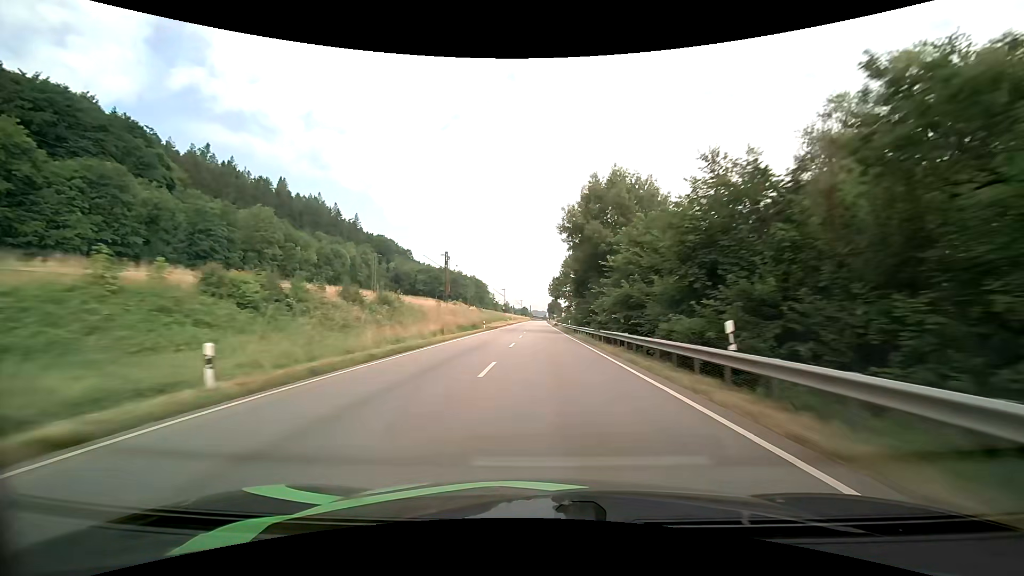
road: primary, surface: asphalt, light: Day
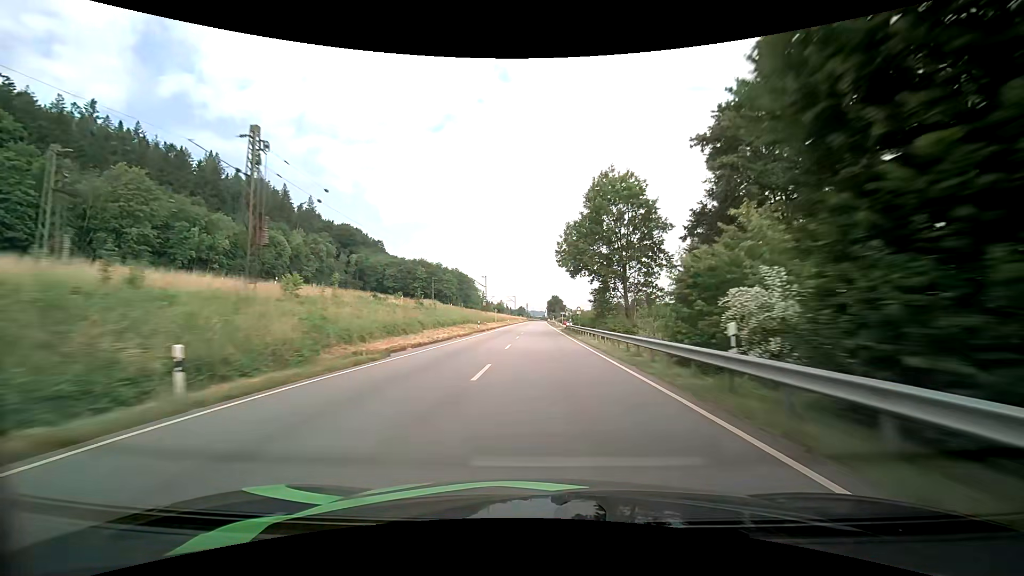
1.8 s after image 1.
(-0.1, +49.5) m; 0°
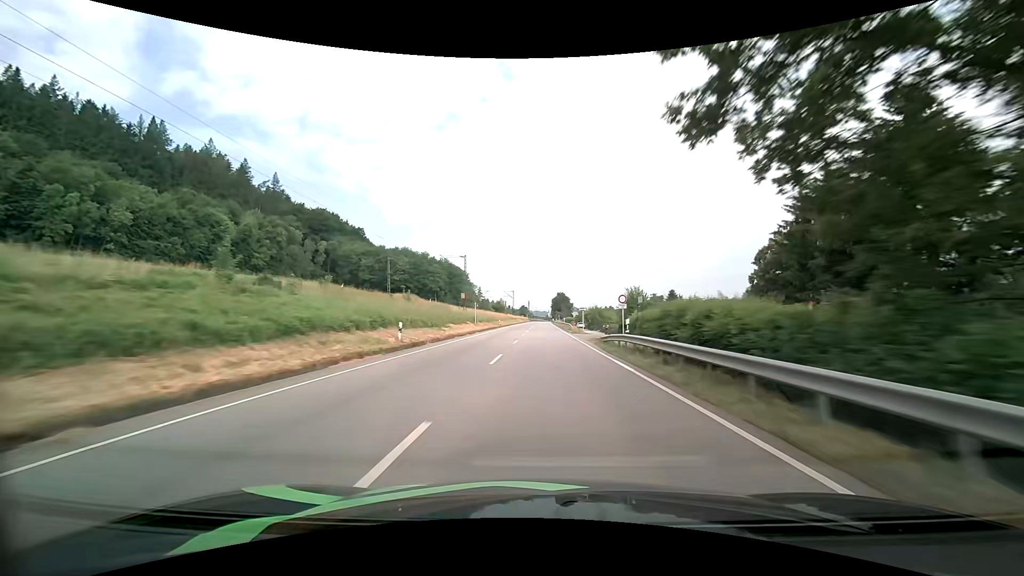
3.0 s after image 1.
(-0.1, +33.0) m; 0°
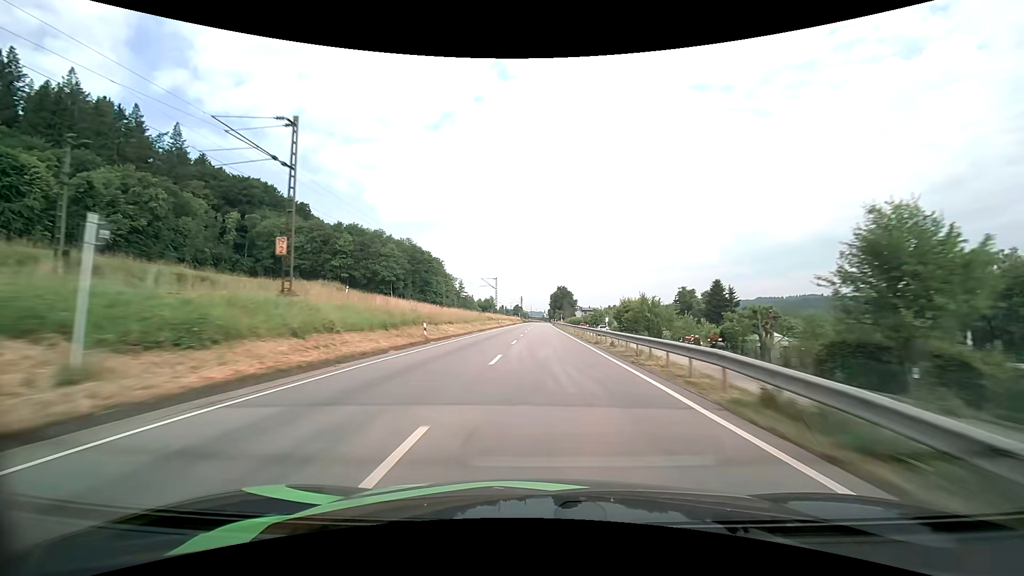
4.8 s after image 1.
(0.0, +49.2) m; 0°
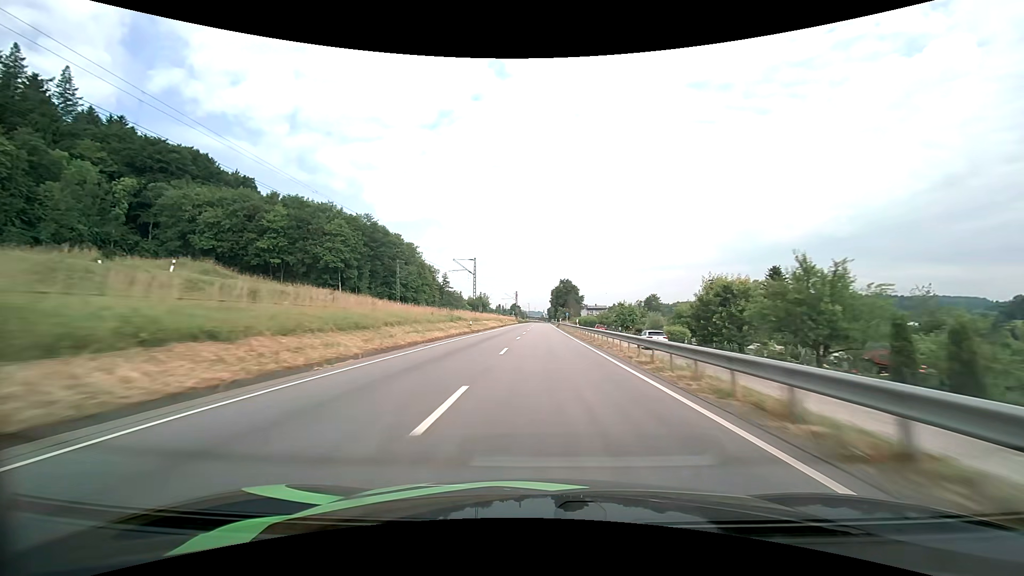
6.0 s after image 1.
(0.0, +32.7) m; 0°
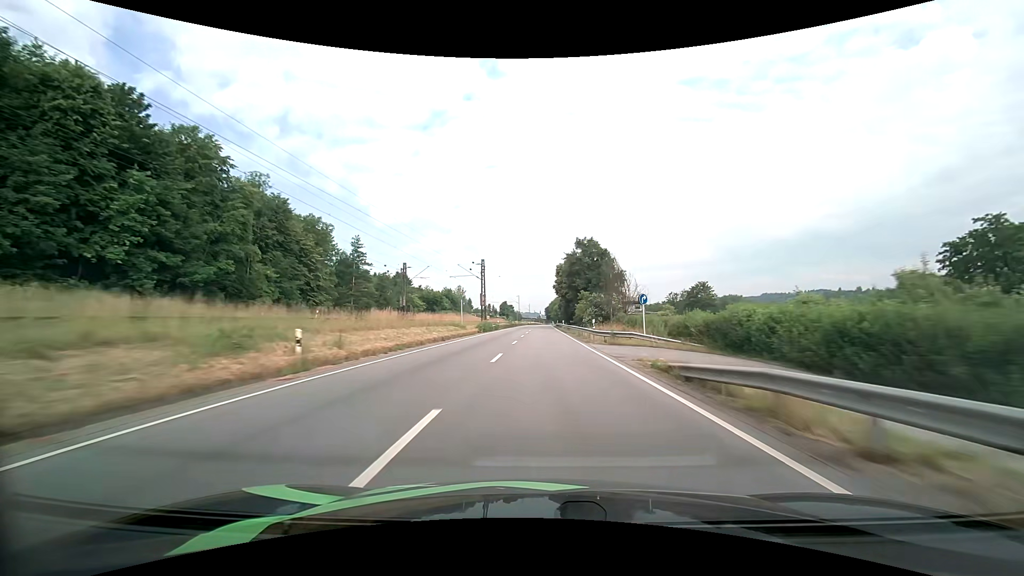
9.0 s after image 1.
(+0.3, +82.0) m; 0°
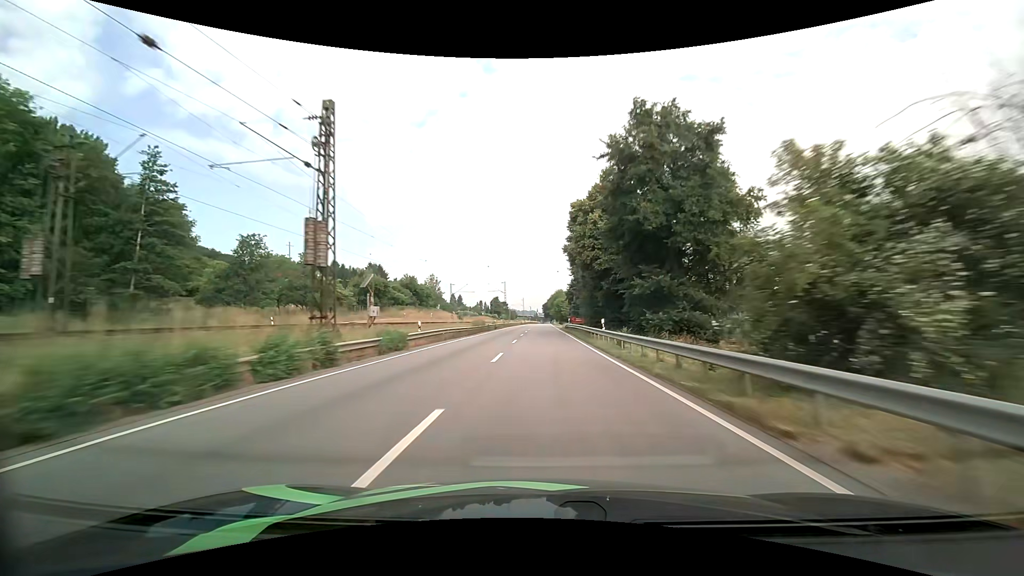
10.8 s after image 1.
(+0.1, +49.0) m; 0°
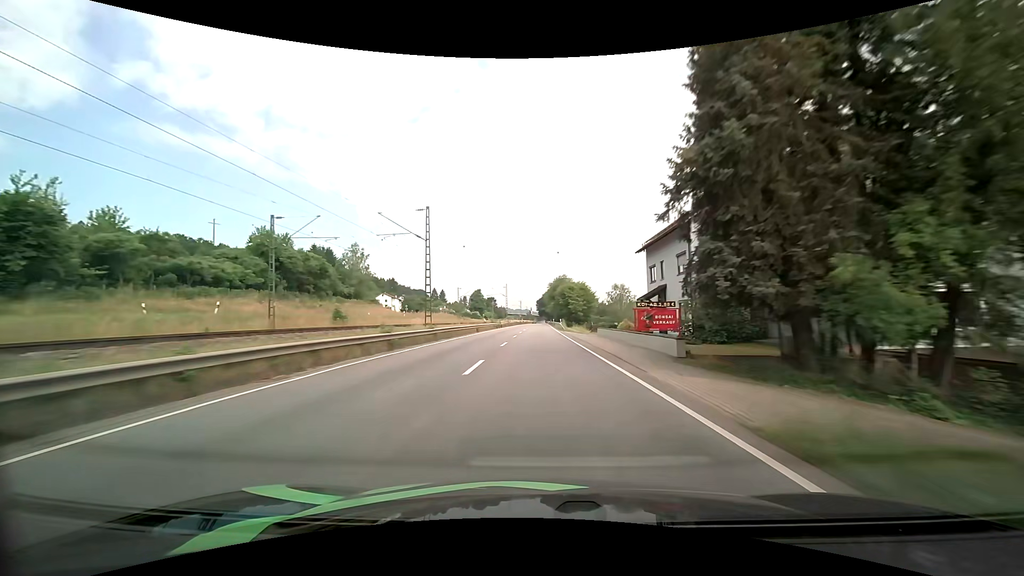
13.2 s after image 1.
(+0.3, +65.2) m; +1°
(0, +10) (0, +20) (0, +30) (0, +40) (0, +50) (0, +60) (0, +70) (0, +80) (0, +90) (0, +100) m
